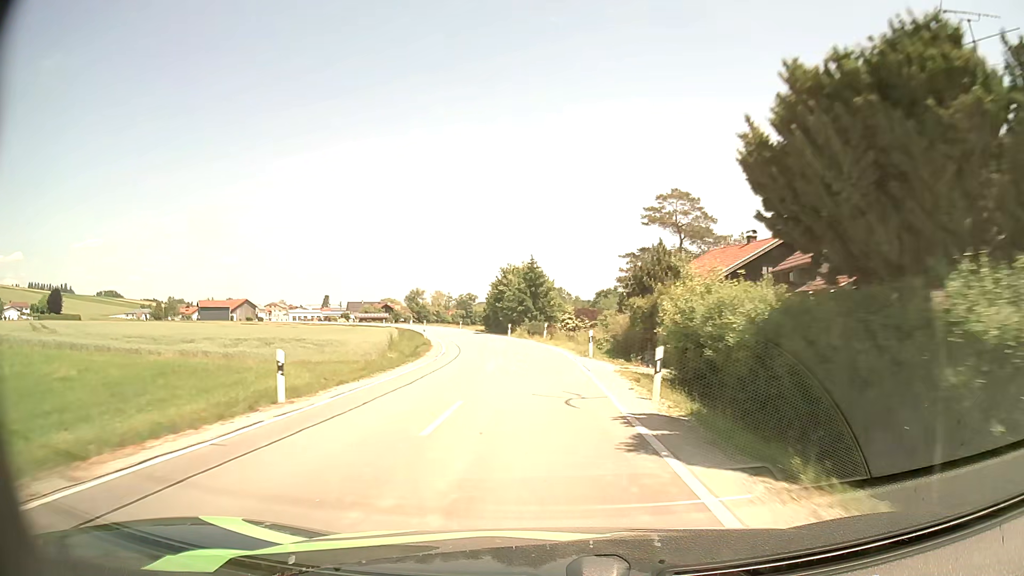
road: secondary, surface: asphalt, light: Day
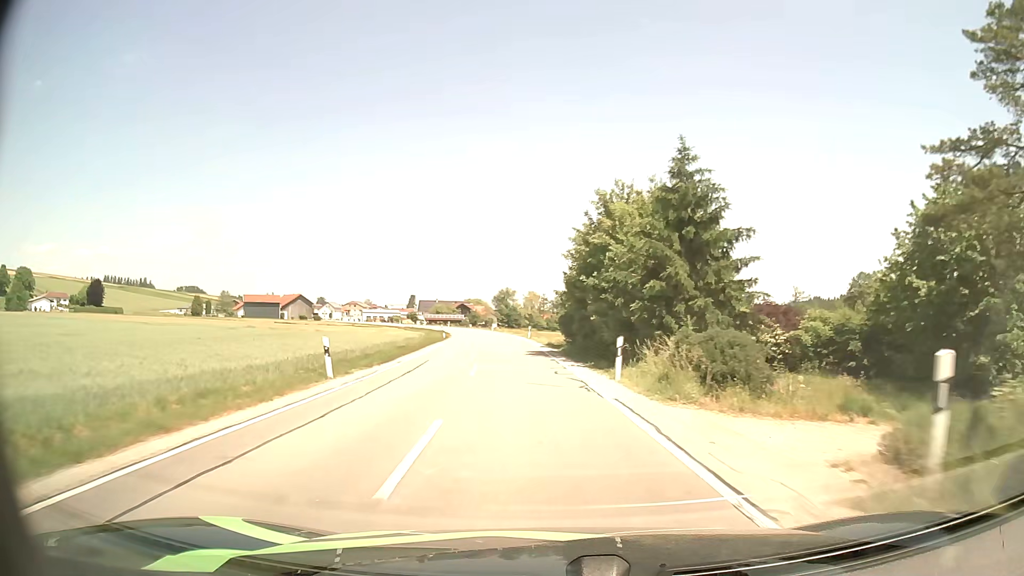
(-2.1, +40.0) m; -8°
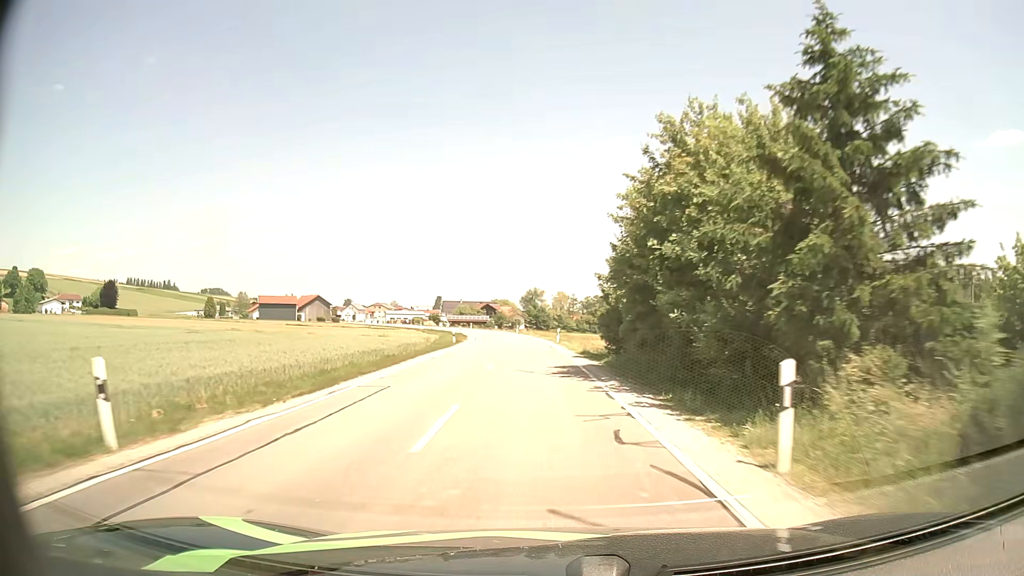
(-0.2, +10.0) m; -3°
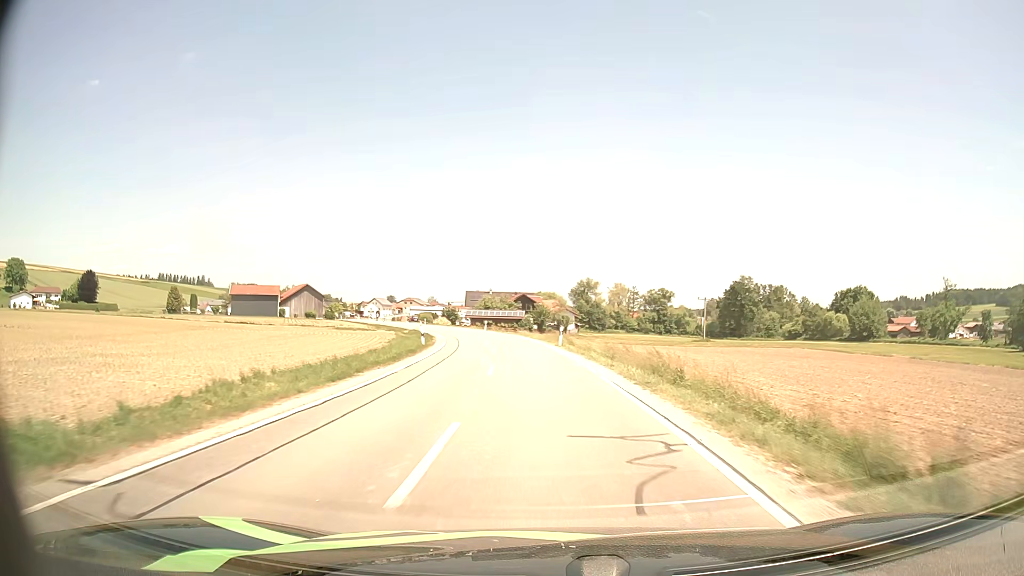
(-2.0, +50.0) m; -4°
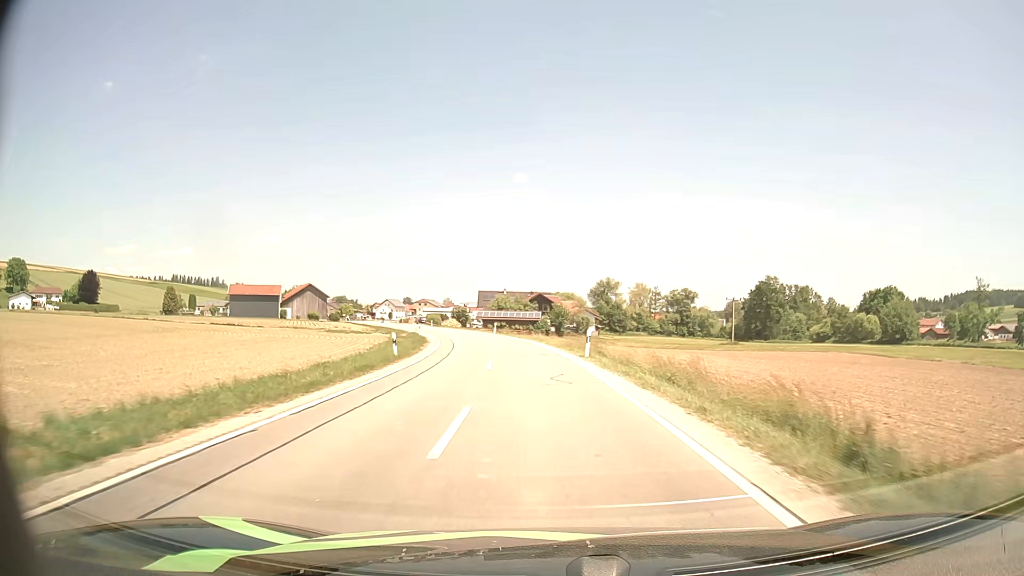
(-0.2, +10.0) m; -2°
(0, +10) (-1, +20) (-1, +30) (-2, +40) (-4, +50) (-6, +60) (-9, +69) (-12, +79) (-15, +88) (-18, +98) m
